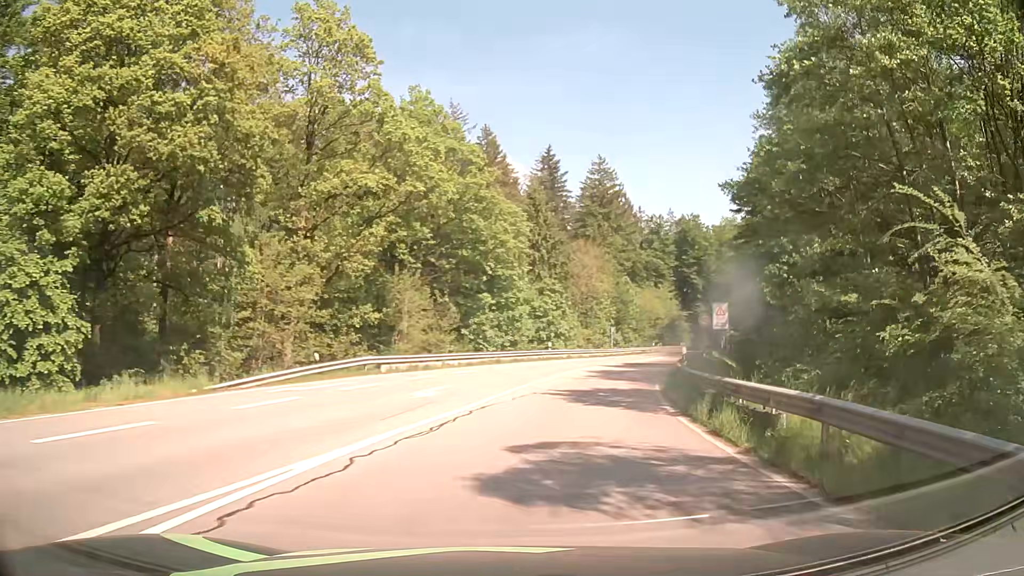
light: Day
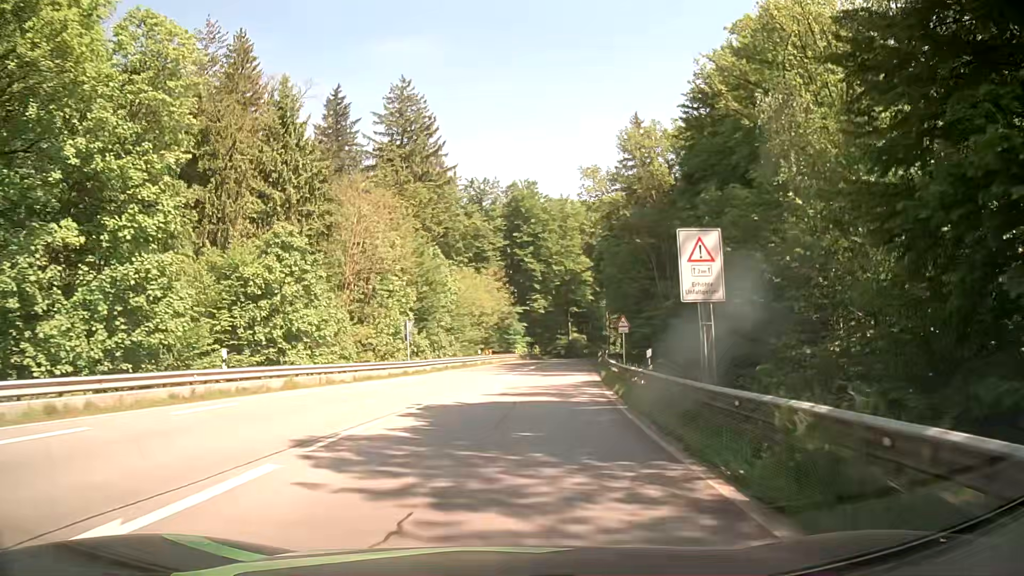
(+5.9, +34.5) m; +16°
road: secondary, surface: asphalt
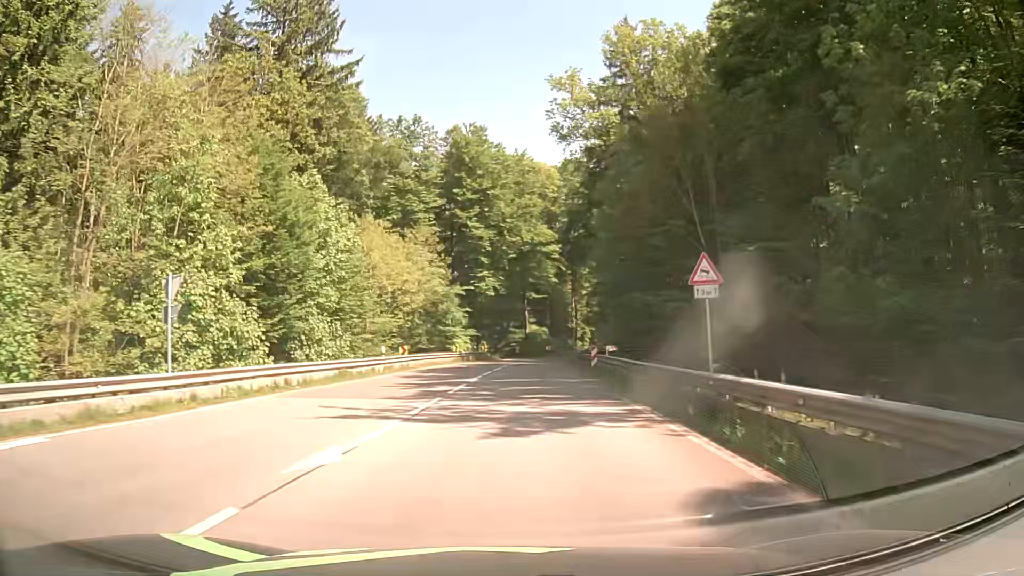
(+1.2, +25.5) m; +5°
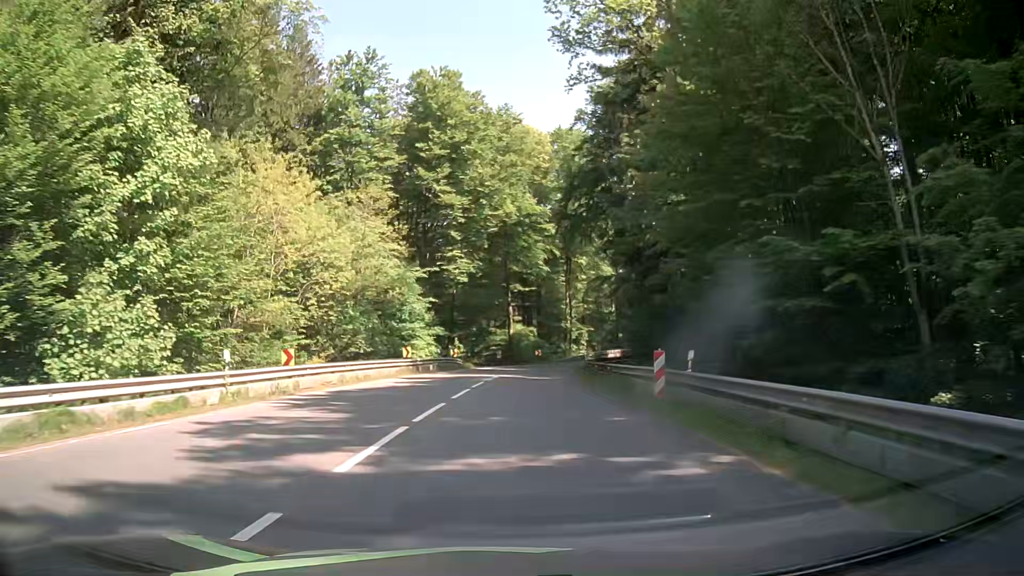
(+0.2, +17.7) m; +2°
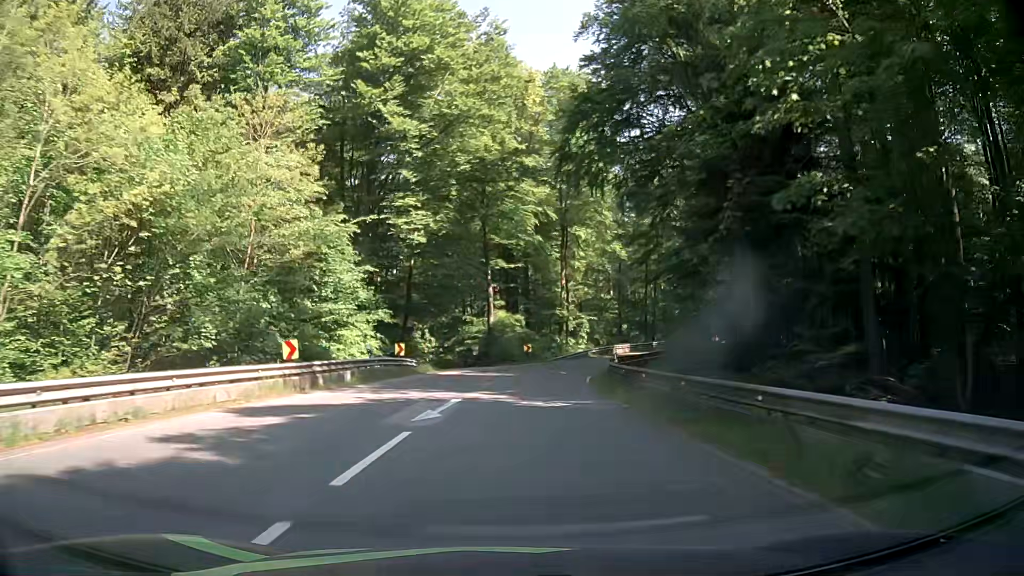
(+0.2, +17.1) m; +1°
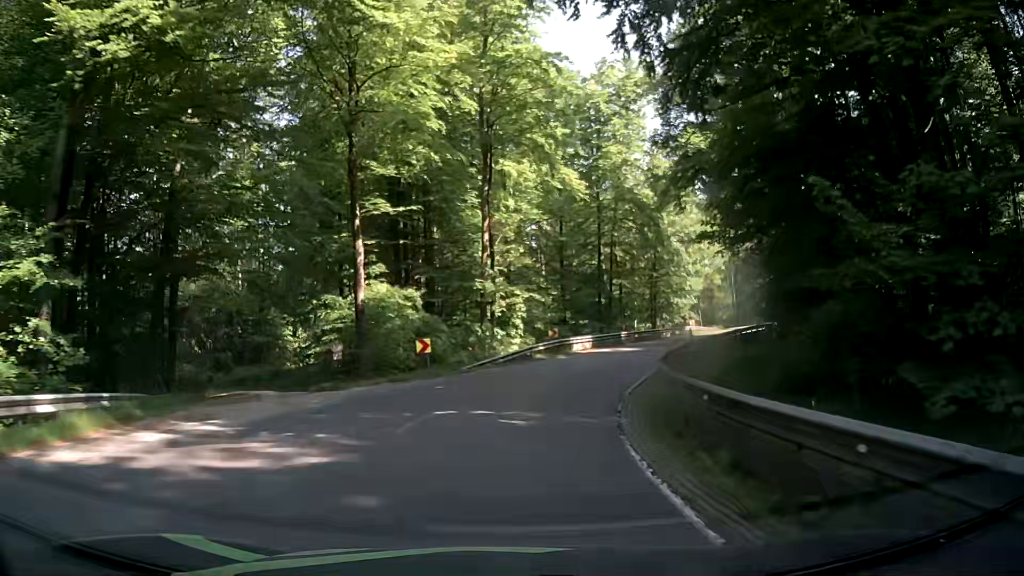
(+1.1, +23.7) m; +7°
